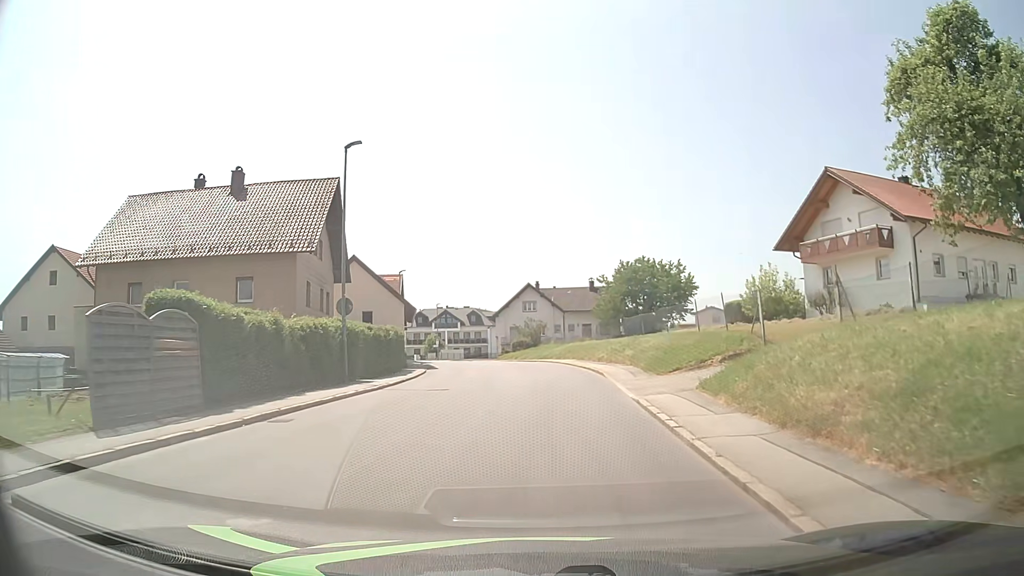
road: tertiary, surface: asphalt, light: Day
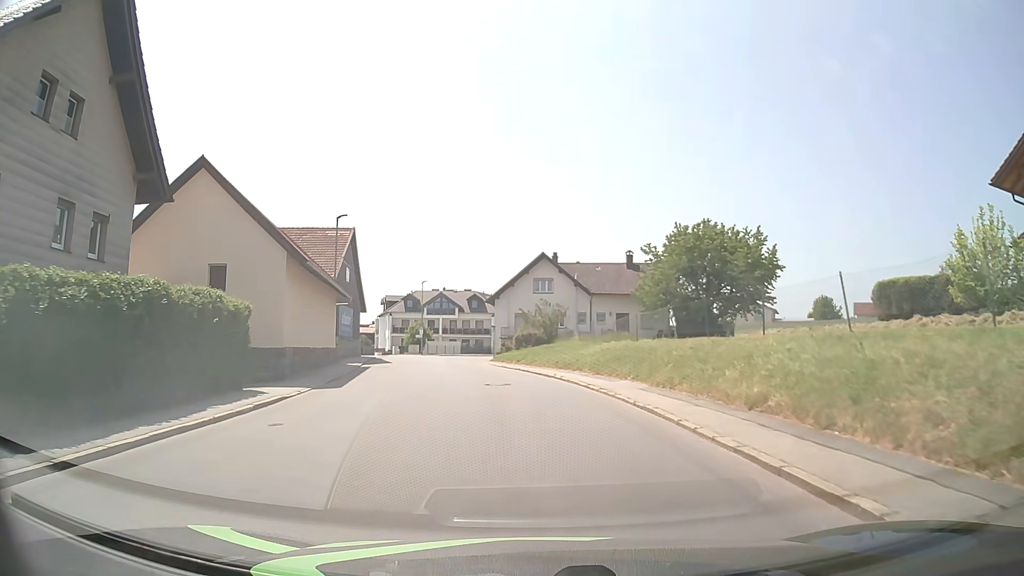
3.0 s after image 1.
(-0.1, +22.8) m; -1°
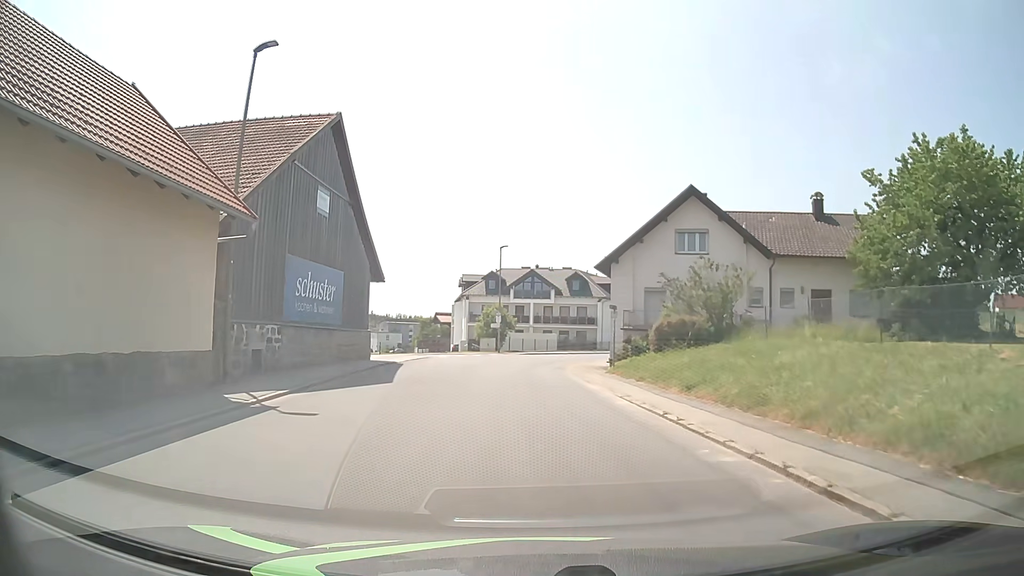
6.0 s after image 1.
(-1.9, +22.8) m; -8°
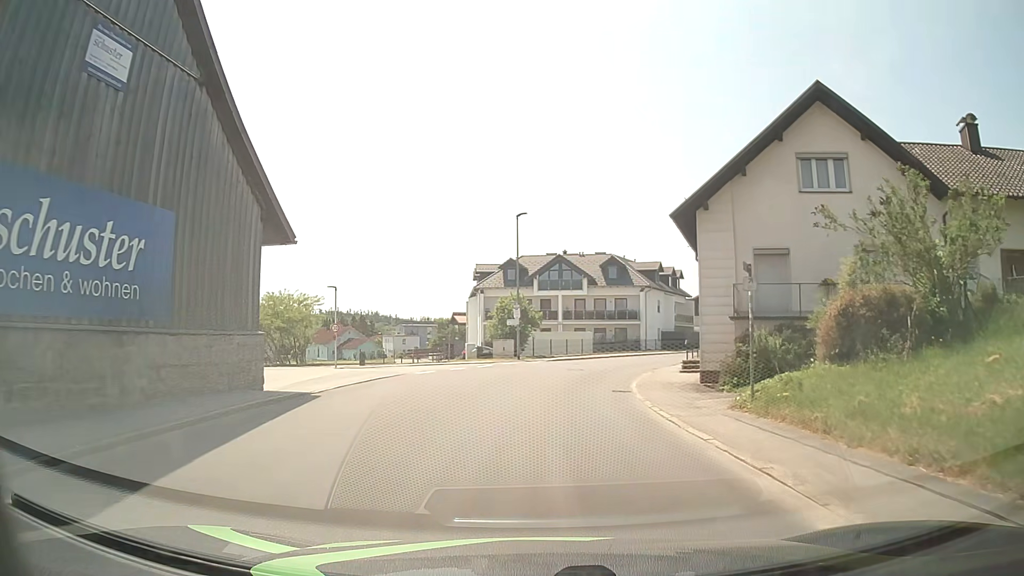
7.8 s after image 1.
(-0.3, +13.8) m; -2°
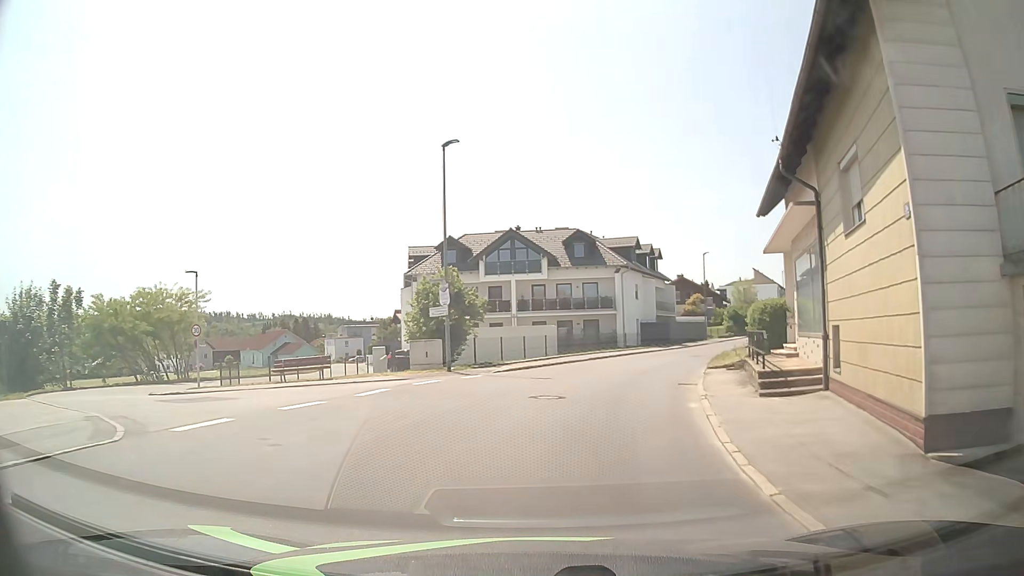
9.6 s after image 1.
(+0.4, +13.7) m; +5°
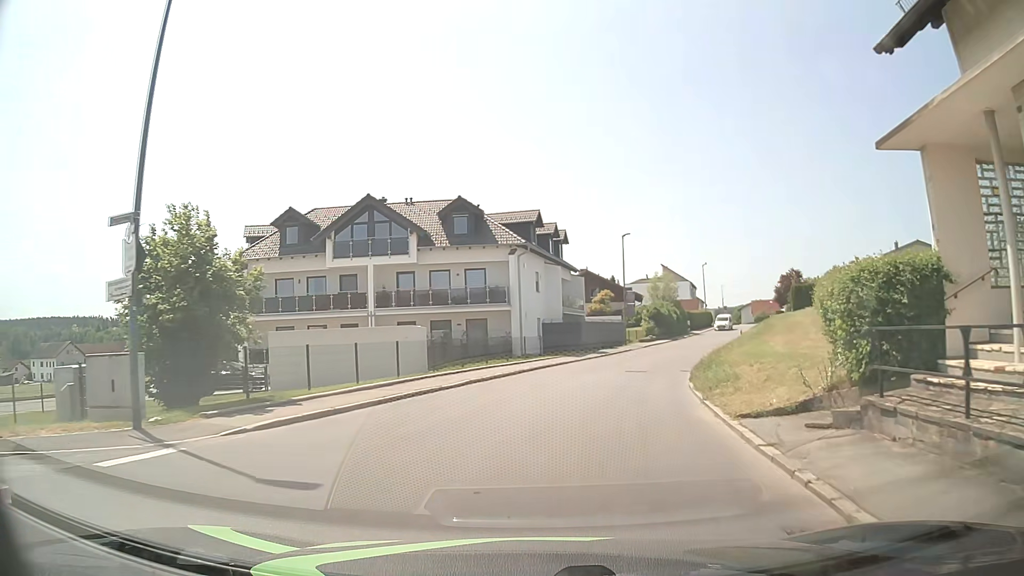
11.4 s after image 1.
(+1.0, +13.6) m; +9°
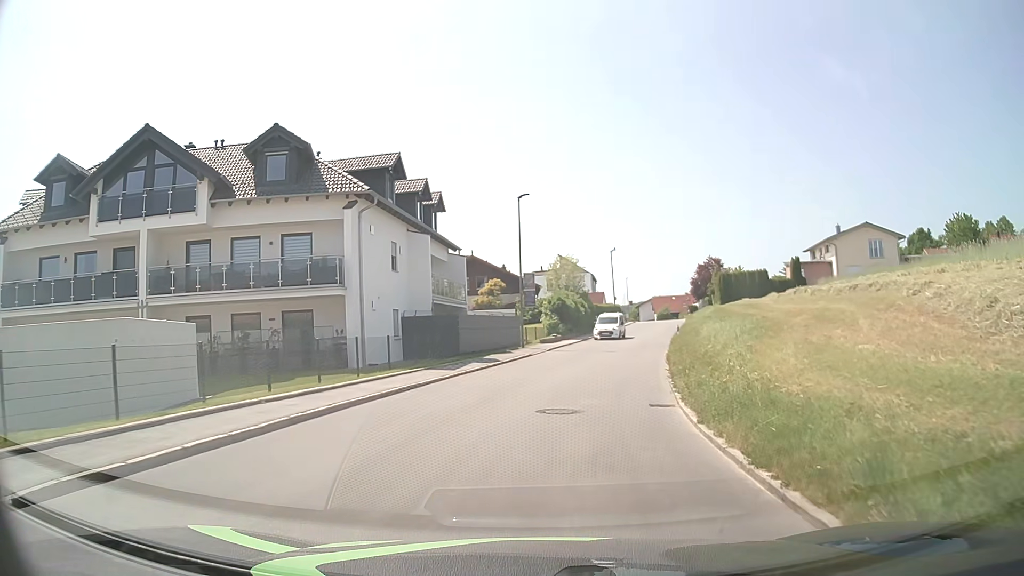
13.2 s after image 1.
(+1.2, +13.5) m; +10°
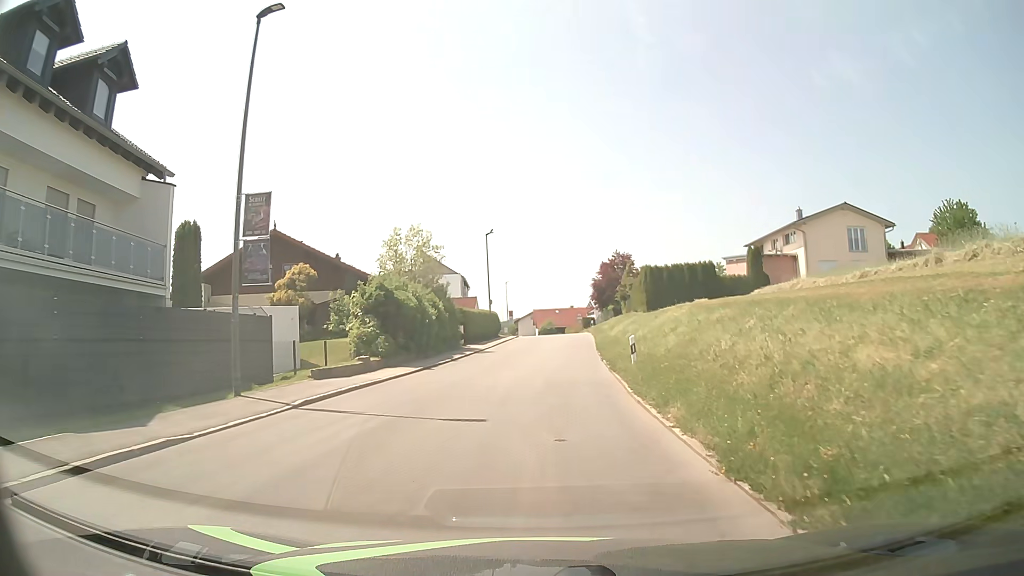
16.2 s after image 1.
(+2.4, +22.4) m; +10°
(0, +10) (+1, +20) (+1, +30) (+2, +40) (+2, +50) (+3, +60) (+3, +70) (+3, +80) (+3, +90) (+2, +100) m
